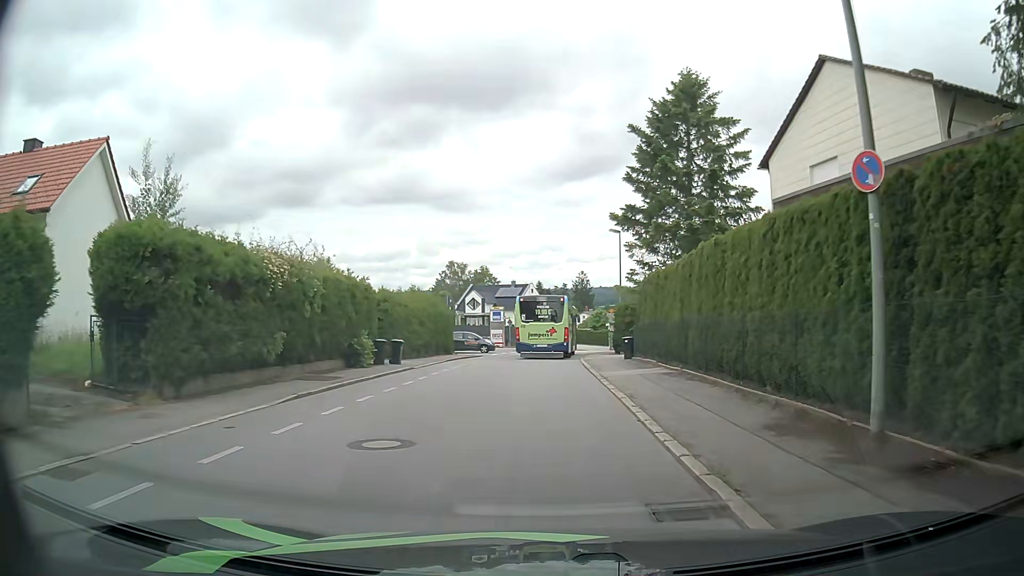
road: residential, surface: asphalt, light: Day
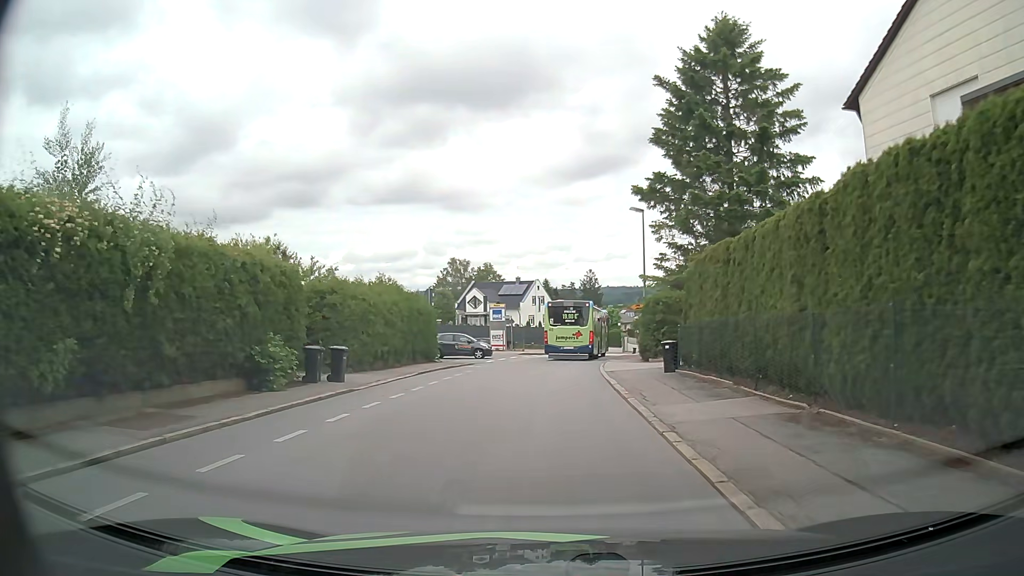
(0.0, +8.3) m; 0°
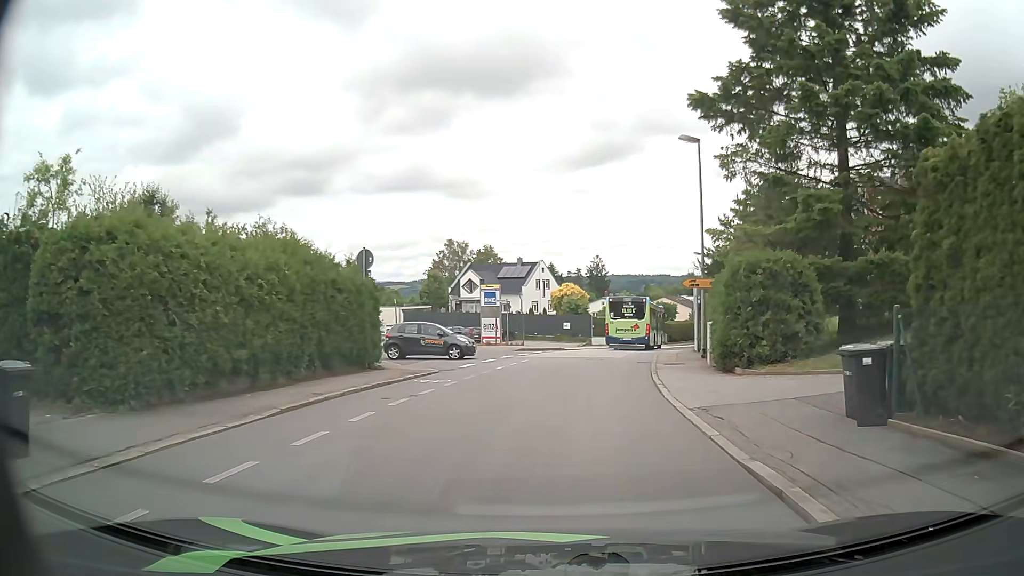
(-0.2, +12.6) m; -1°
(0, +10) (+1, +20) (+3, +30) (+5, +40) (+7, +49) (+10, +59) (+13, +69) (+16, +78) (+20, +87) (+23, +97) m
